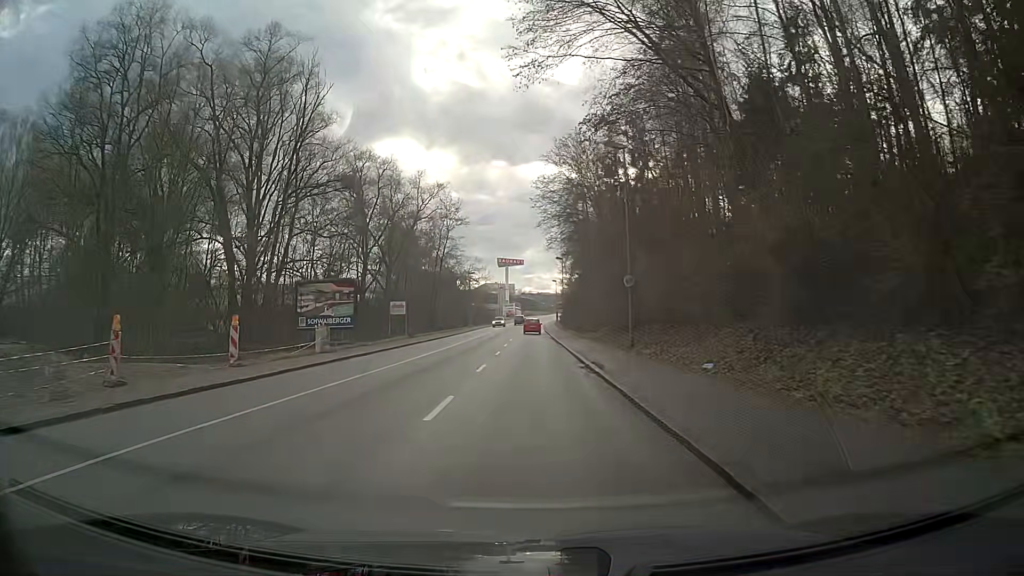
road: tertiary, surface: asphalt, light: Day
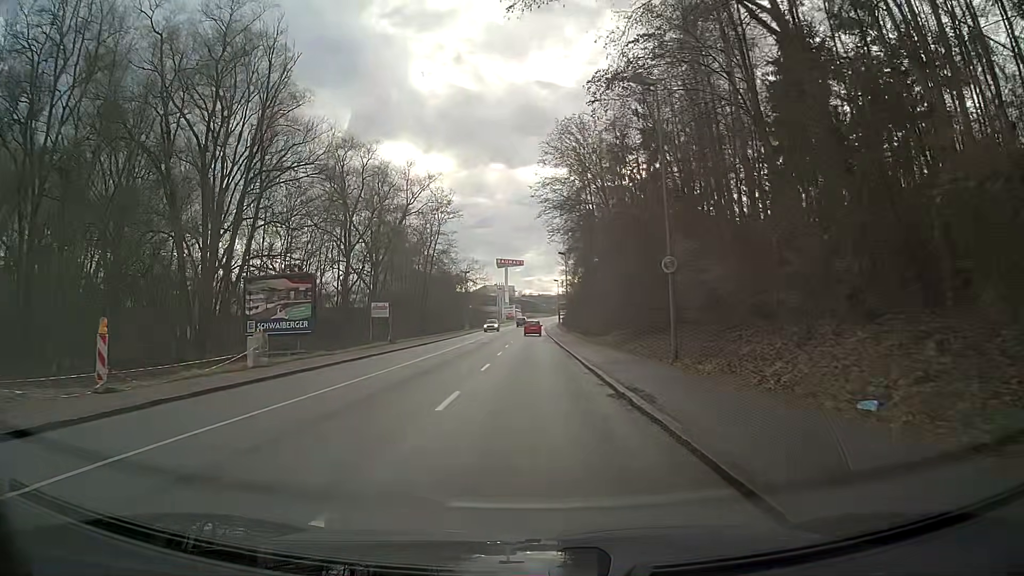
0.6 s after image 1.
(0.0, +7.6) m; 0°
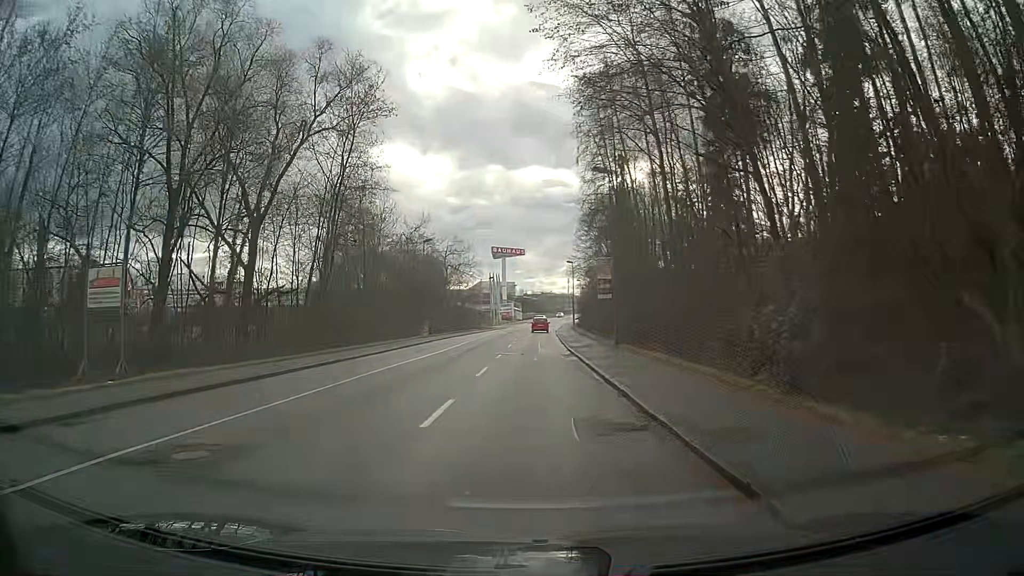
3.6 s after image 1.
(-0.3, +38.0) m; -1°
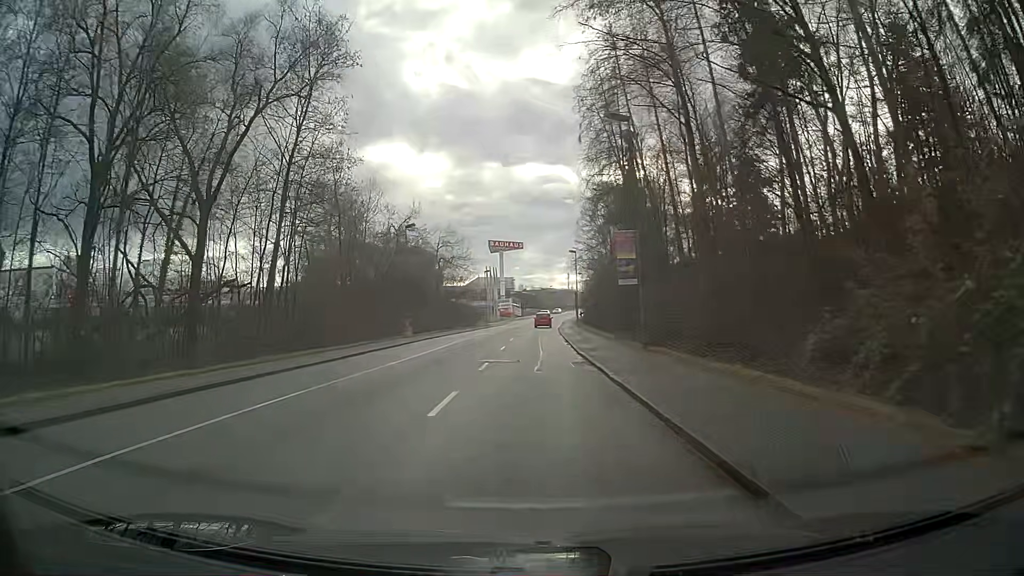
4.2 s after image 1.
(0.0, +7.6) m; 0°
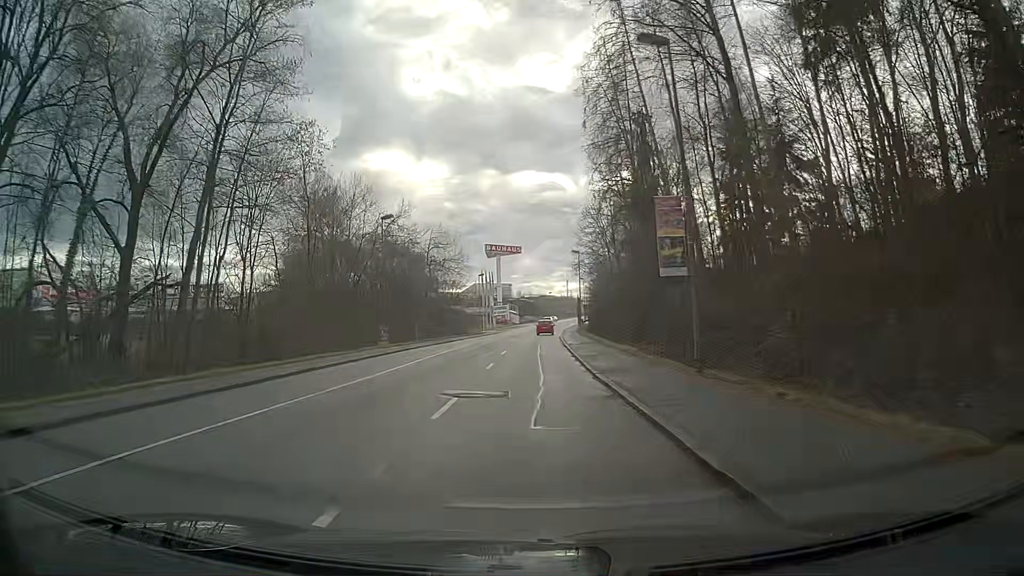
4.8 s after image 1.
(0.0, +7.6) m; 0°
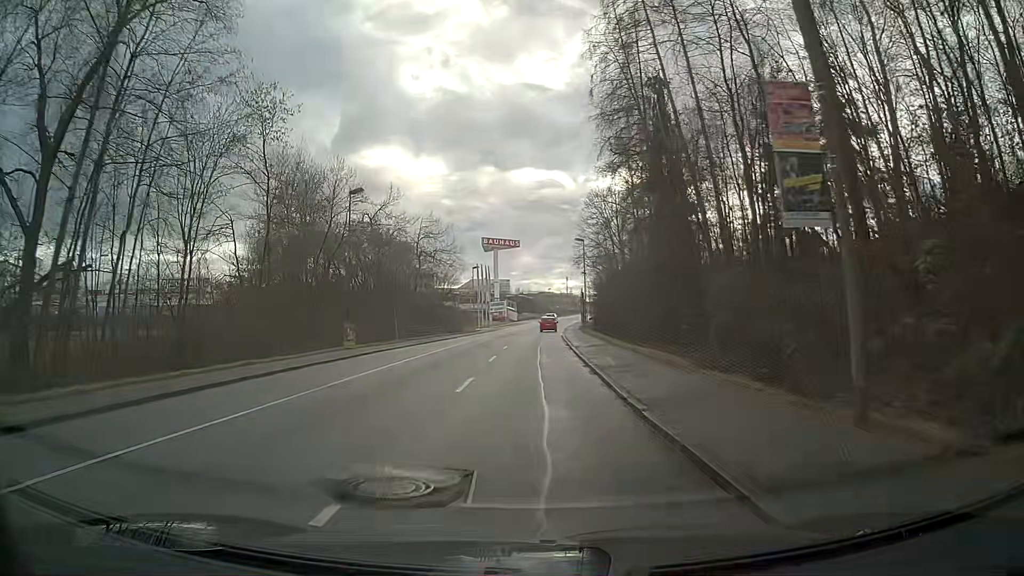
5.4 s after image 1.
(0.0, +7.6) m; 0°
